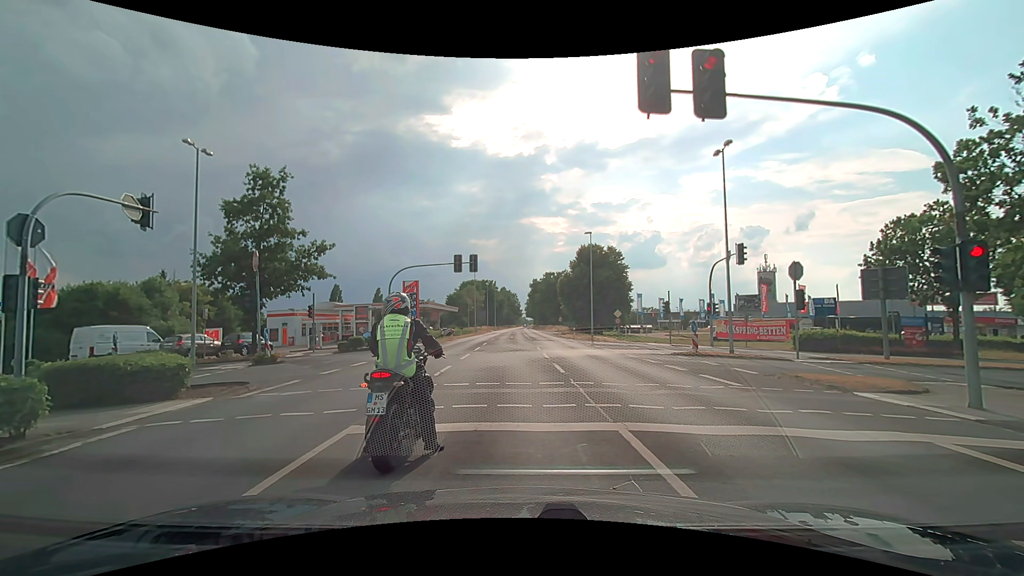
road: secondary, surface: asphalt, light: Day
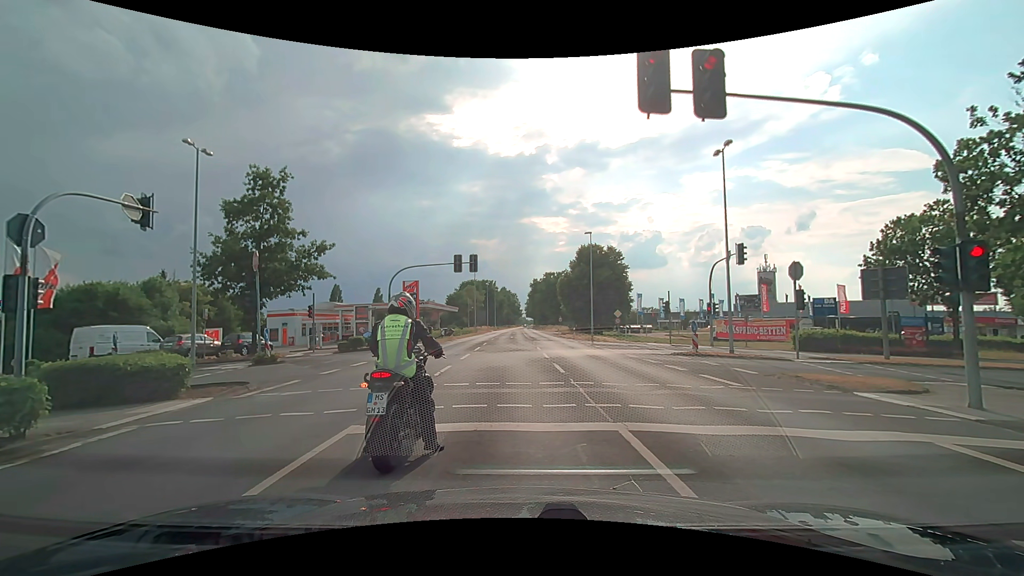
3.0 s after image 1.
(0.0, 0.0) m; 0°
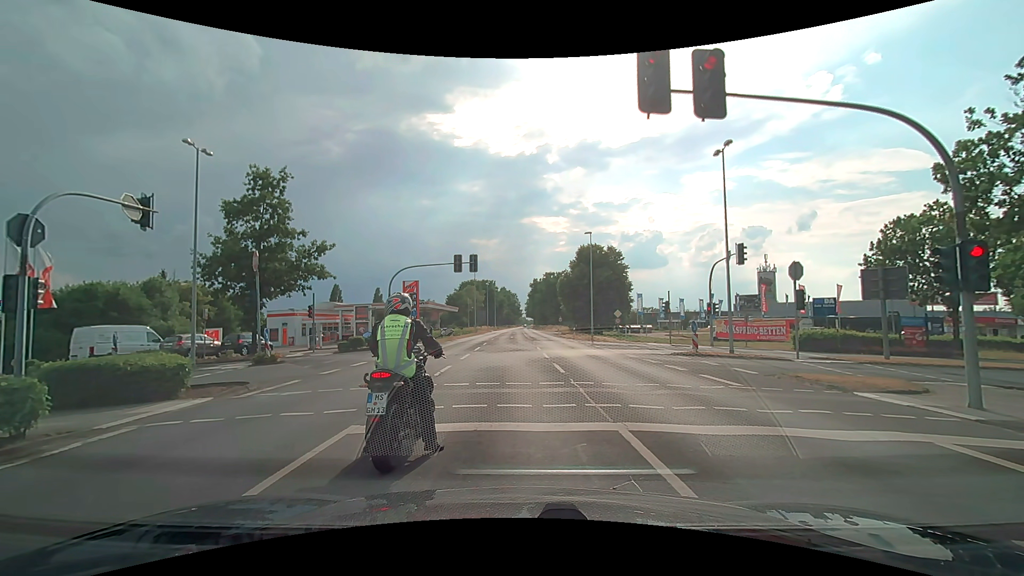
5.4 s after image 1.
(0.0, 0.0) m; 0°
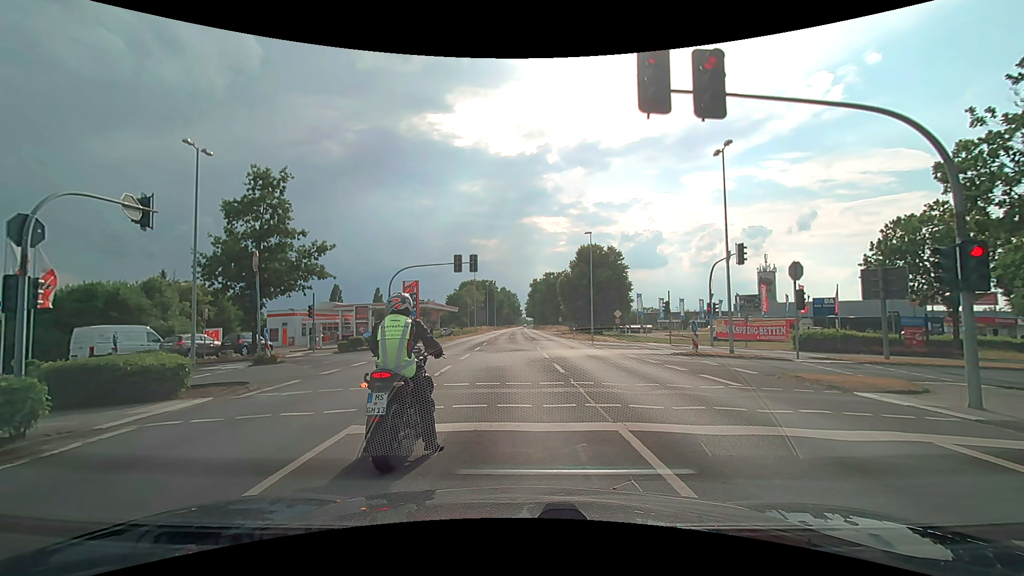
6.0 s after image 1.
(0.0, 0.0) m; 0°
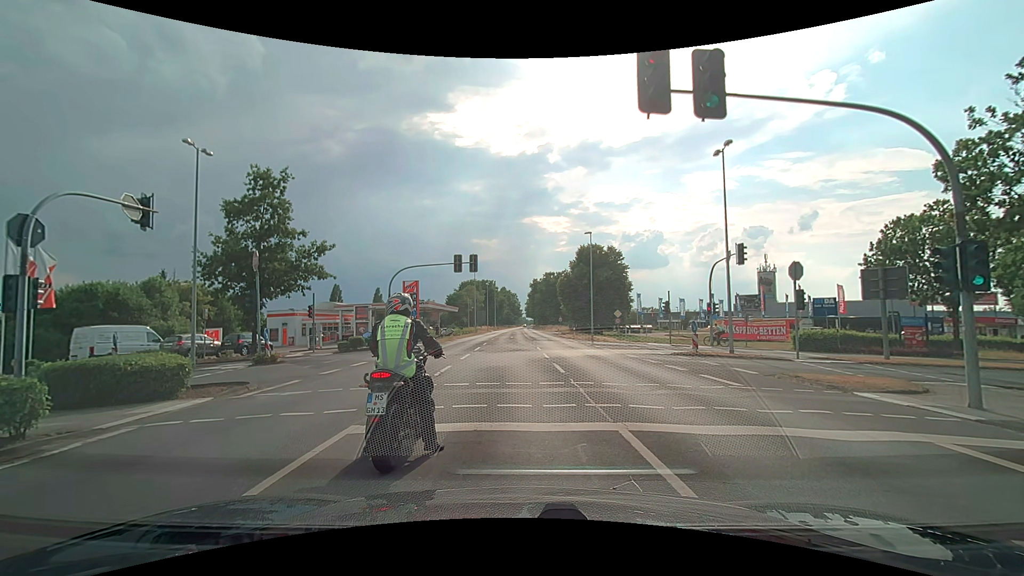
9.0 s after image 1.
(0.0, 0.0) m; 0°
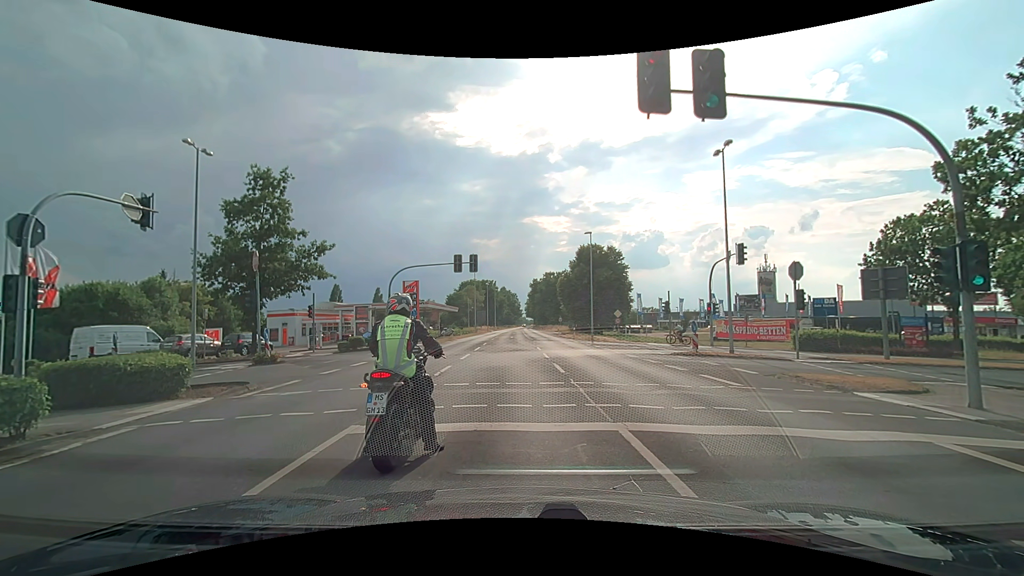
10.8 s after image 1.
(0.0, 0.0) m; 0°
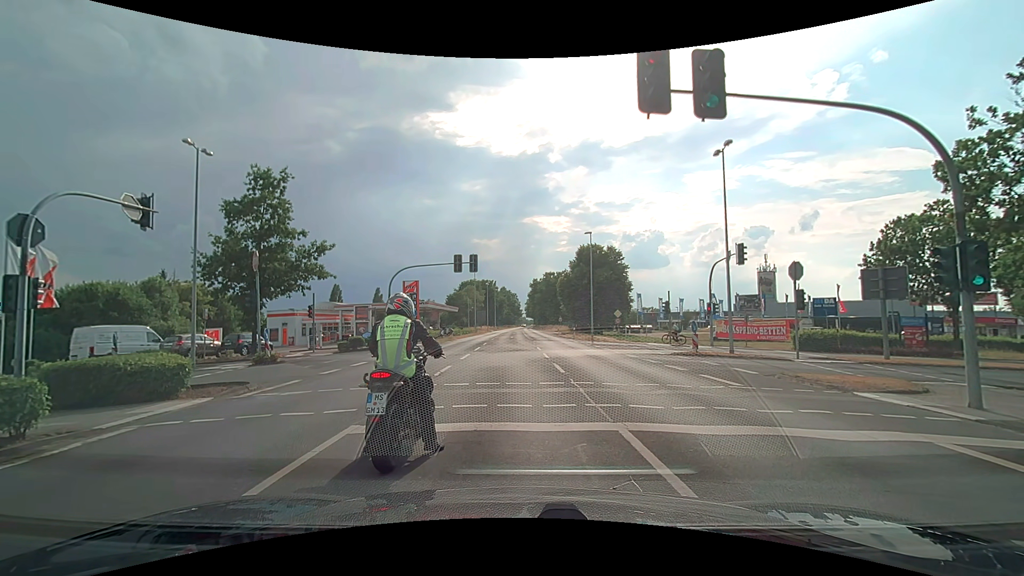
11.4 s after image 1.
(0.0, 0.0) m; 0°
